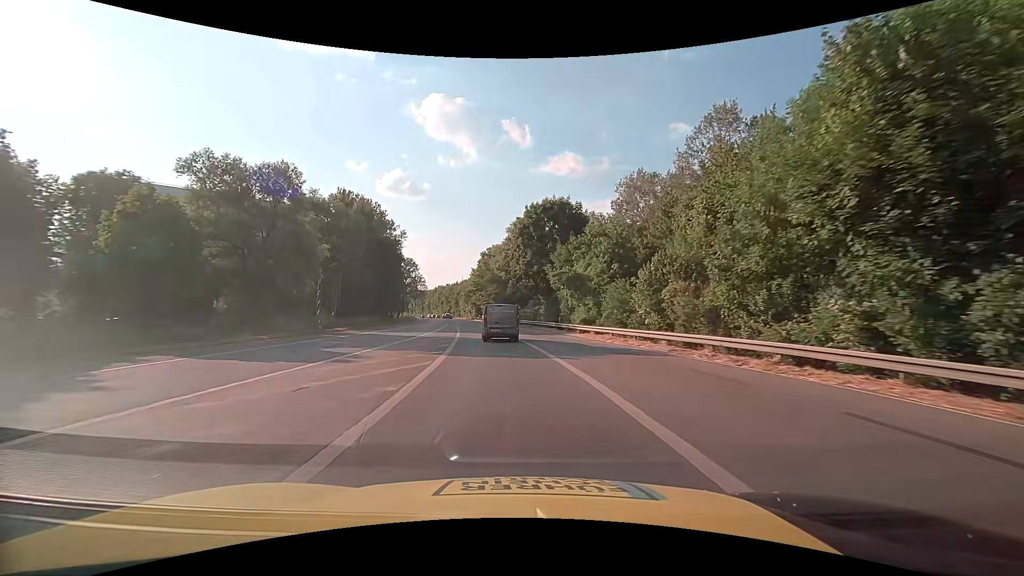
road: trunk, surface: asphalt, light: Day
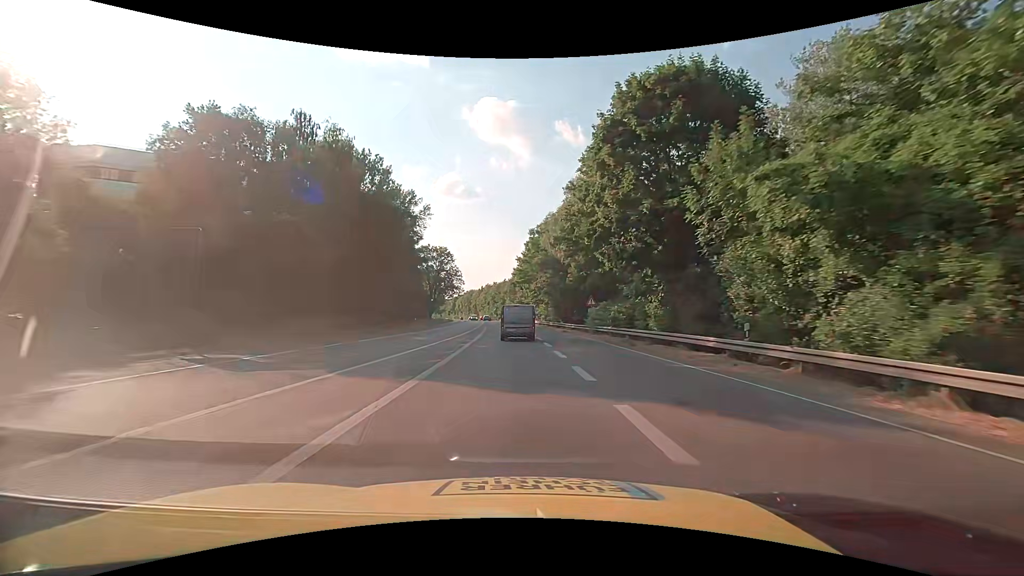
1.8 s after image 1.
(-1.7, +29.6) m; -6°
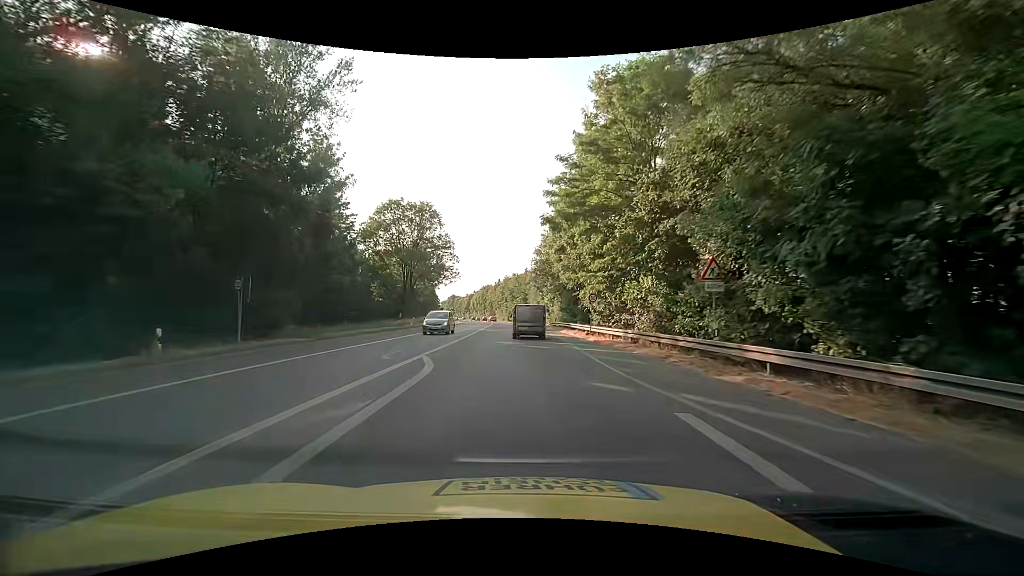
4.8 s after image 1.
(-1.8, +48.7) m; -3°
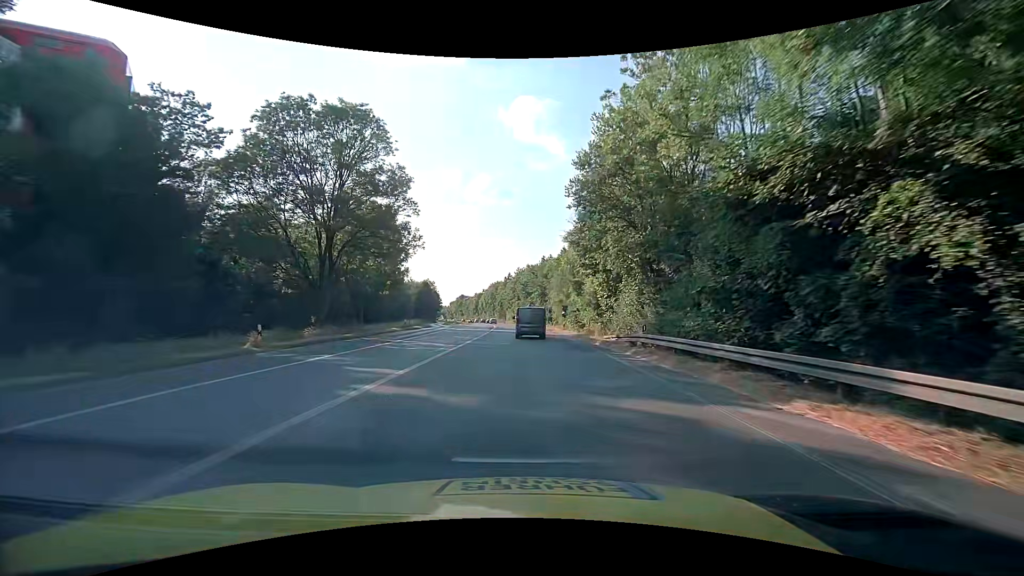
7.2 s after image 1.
(-0.5, +35.4) m; -2°
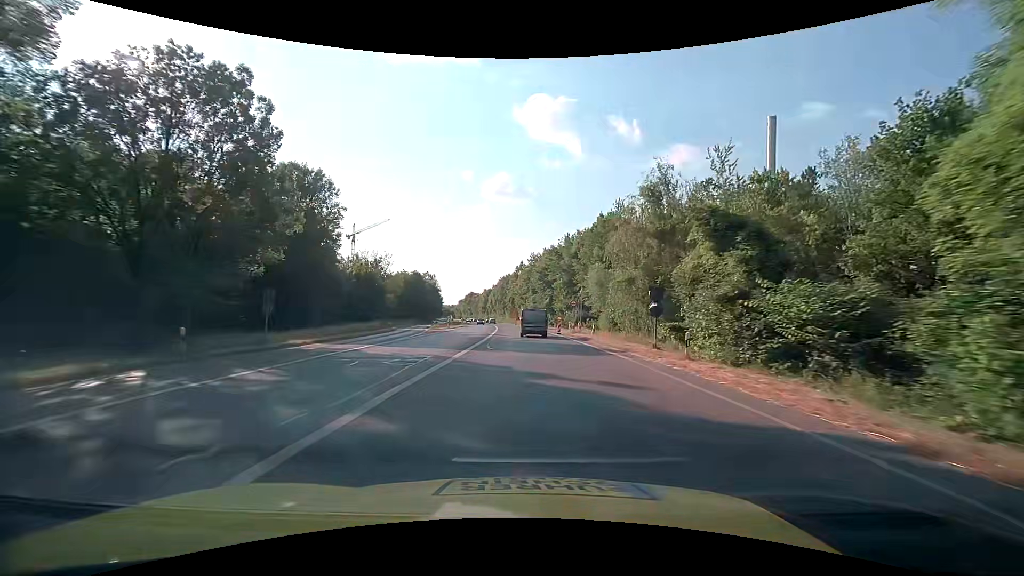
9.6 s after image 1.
(-0.1, +34.4) m; -1°
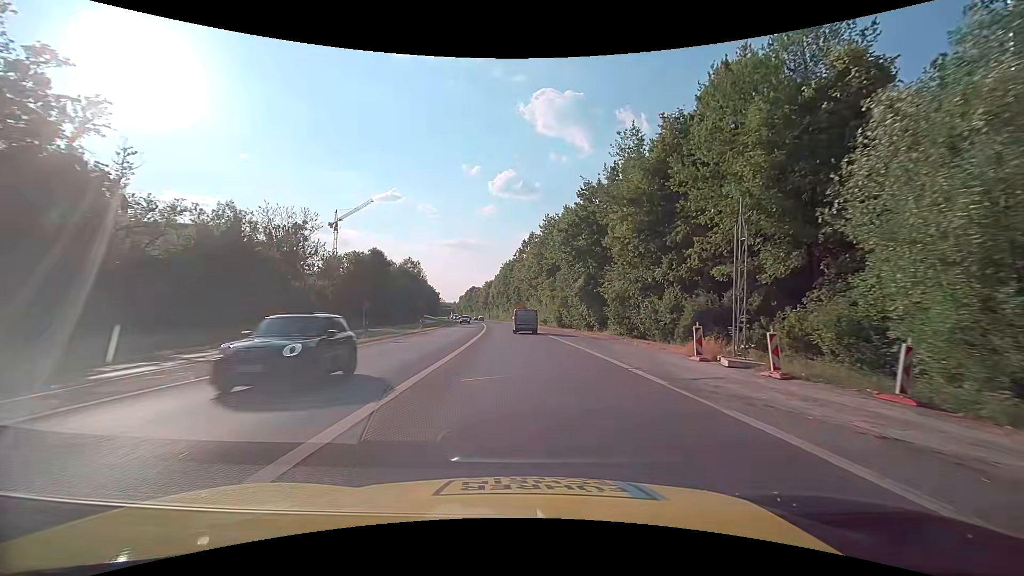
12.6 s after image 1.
(-0.5, +43.0) m; -1°
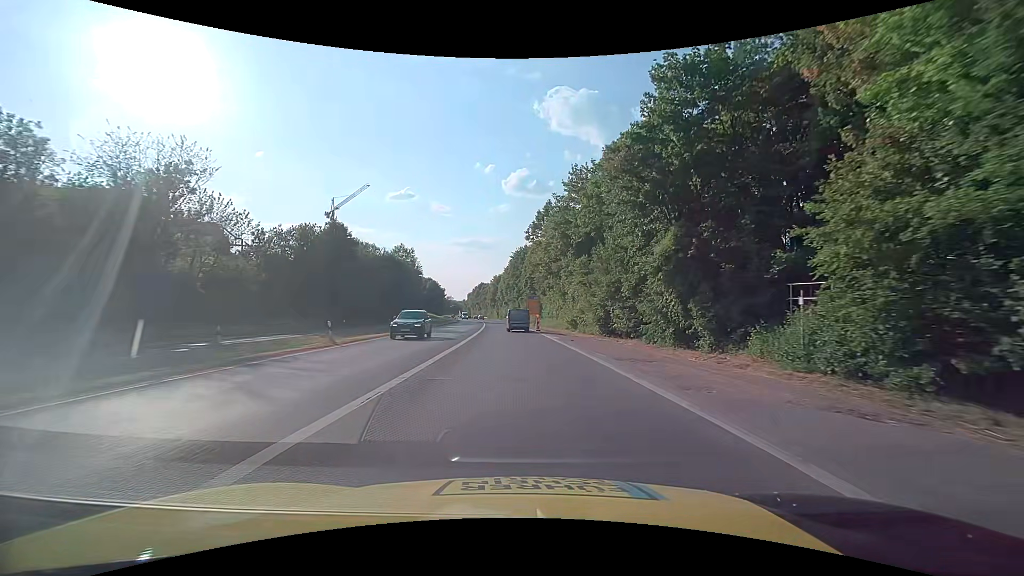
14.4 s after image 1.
(-0.3, +25.9) m; -1°
